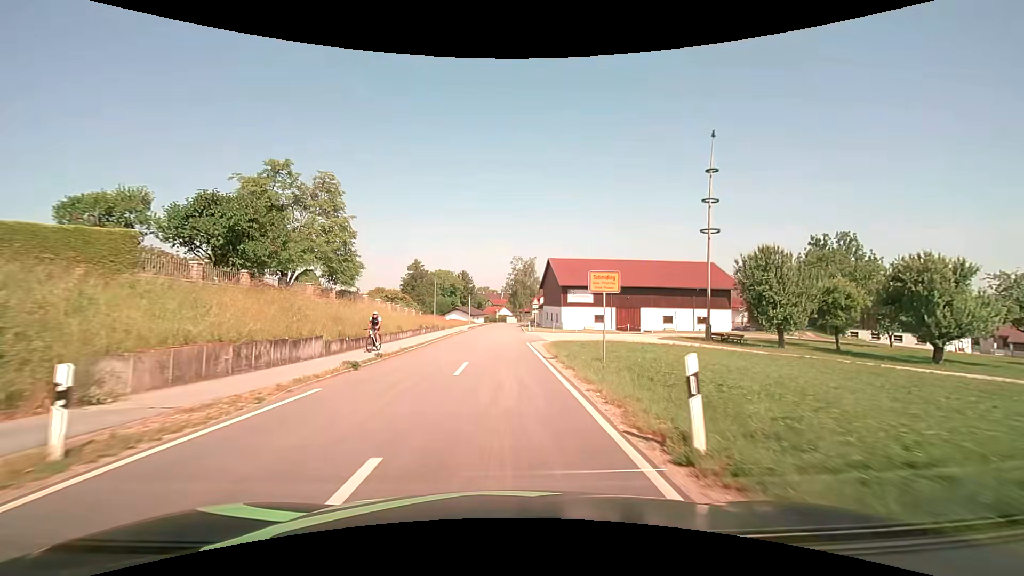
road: tertiary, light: Day
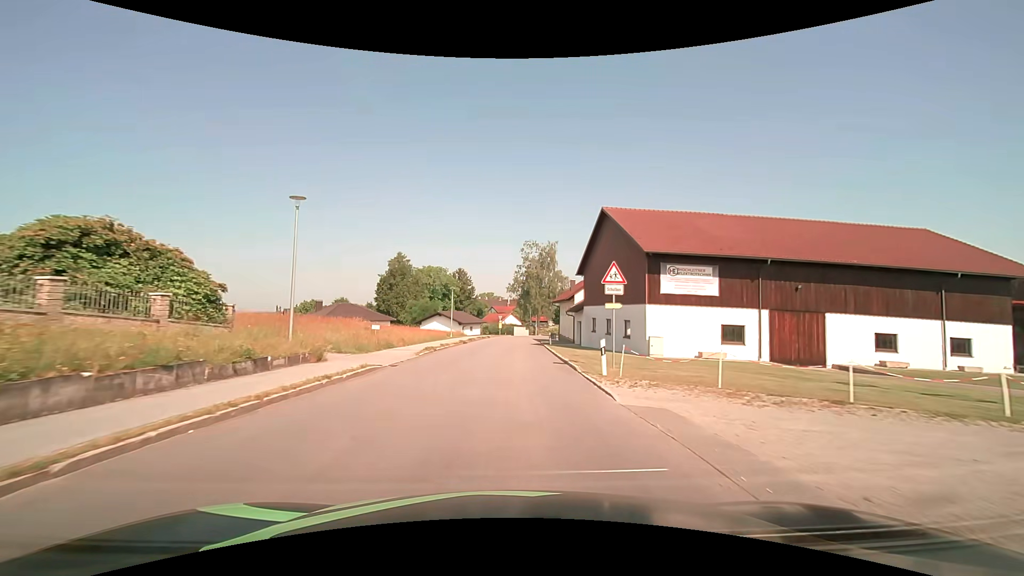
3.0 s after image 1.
(-0.2, +38.2) m; -1°
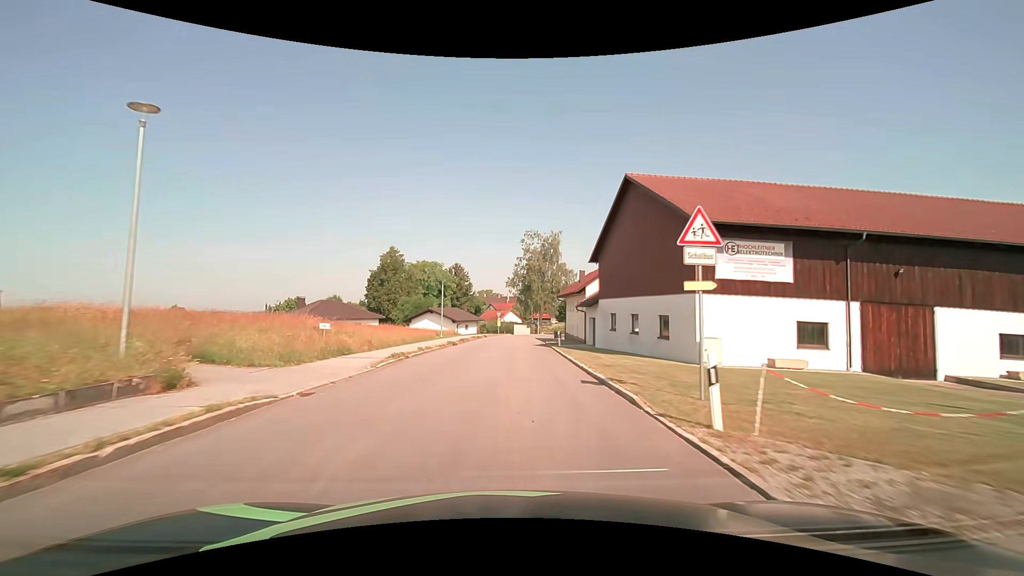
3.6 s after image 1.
(0.0, +7.6) m; 0°
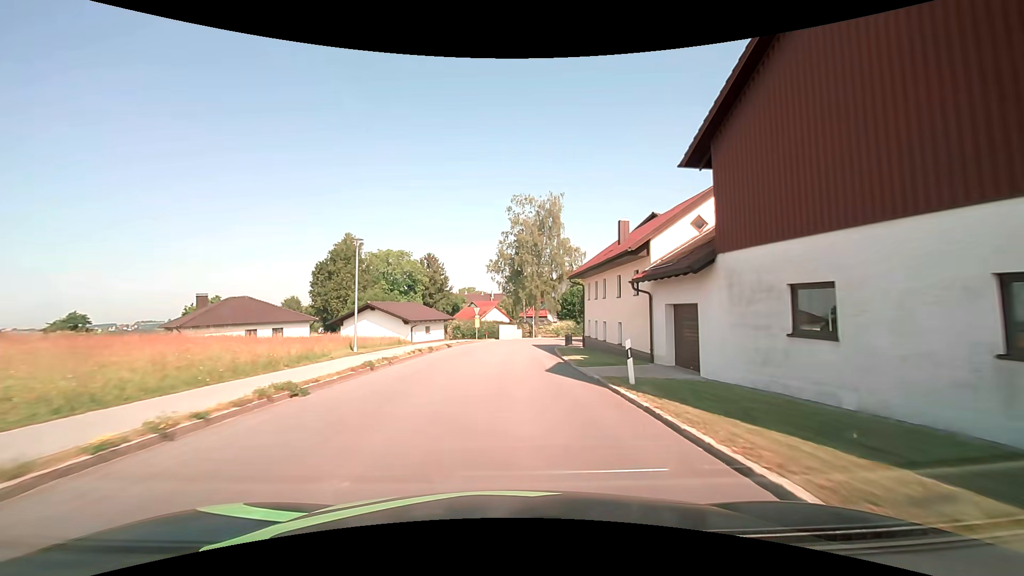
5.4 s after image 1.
(+0.3, +22.9) m; +1°
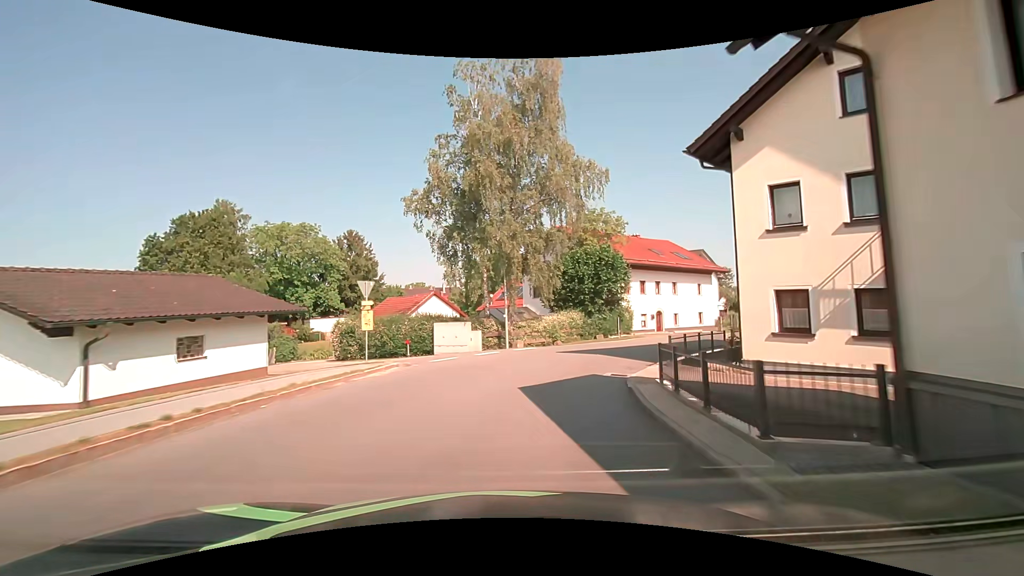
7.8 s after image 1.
(+0.6, +30.0) m; +4°
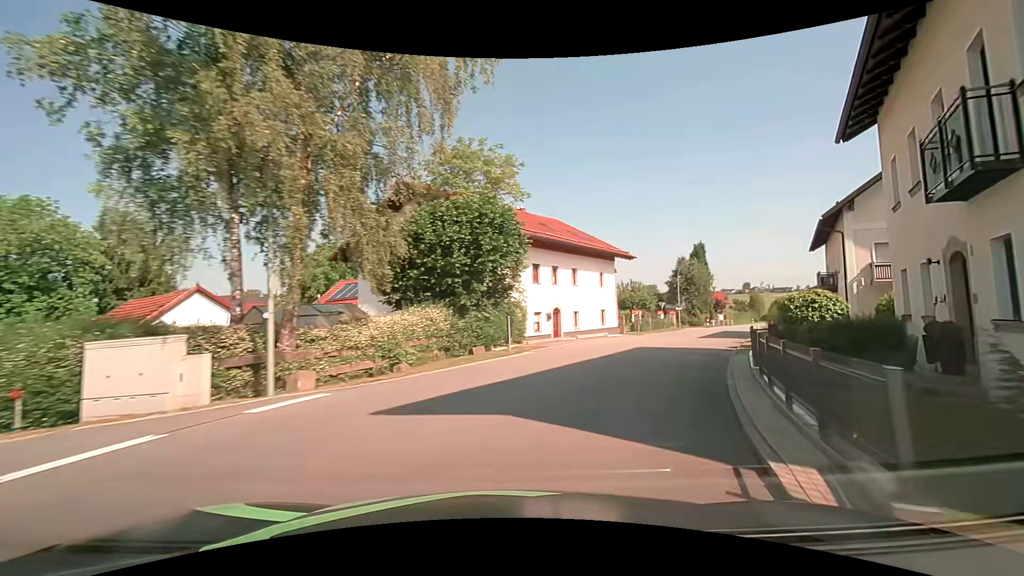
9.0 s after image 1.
(+1.5, +14.1) m; +15°
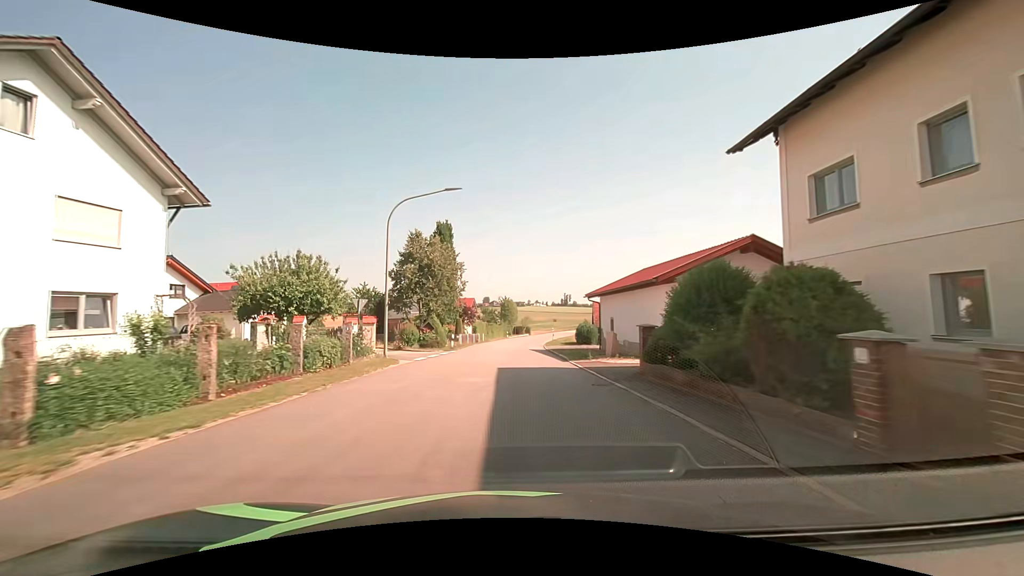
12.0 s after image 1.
(+12.6, +33.4) m; +29°
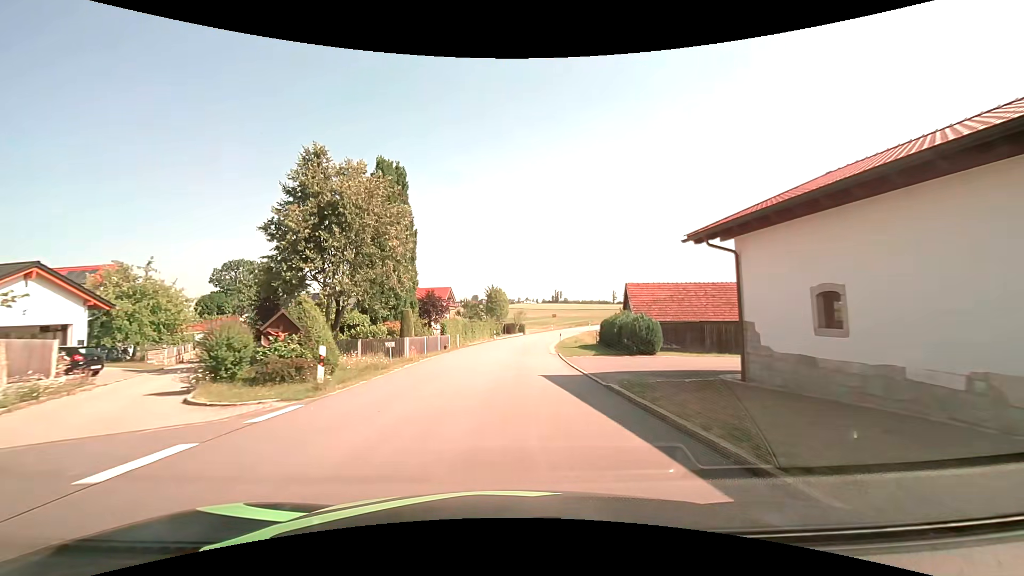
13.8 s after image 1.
(+0.3, +23.0) m; +1°
(0, +10) (0, +20) (+1, +30) (+2, +40) (+3, +50) (+4, +60) (+6, +70) (+9, +79) (+11, +89) (+14, +98) m
